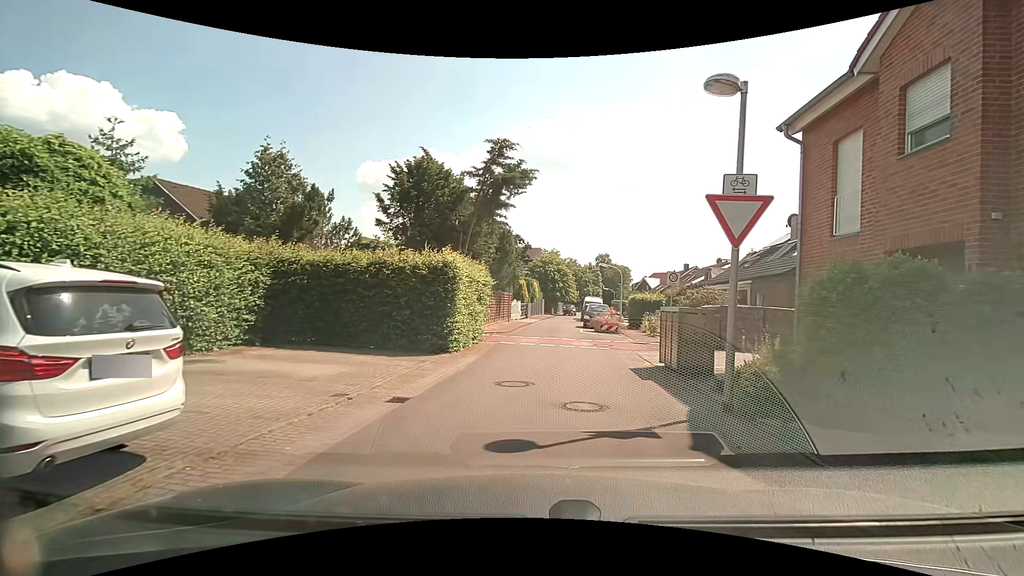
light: Day
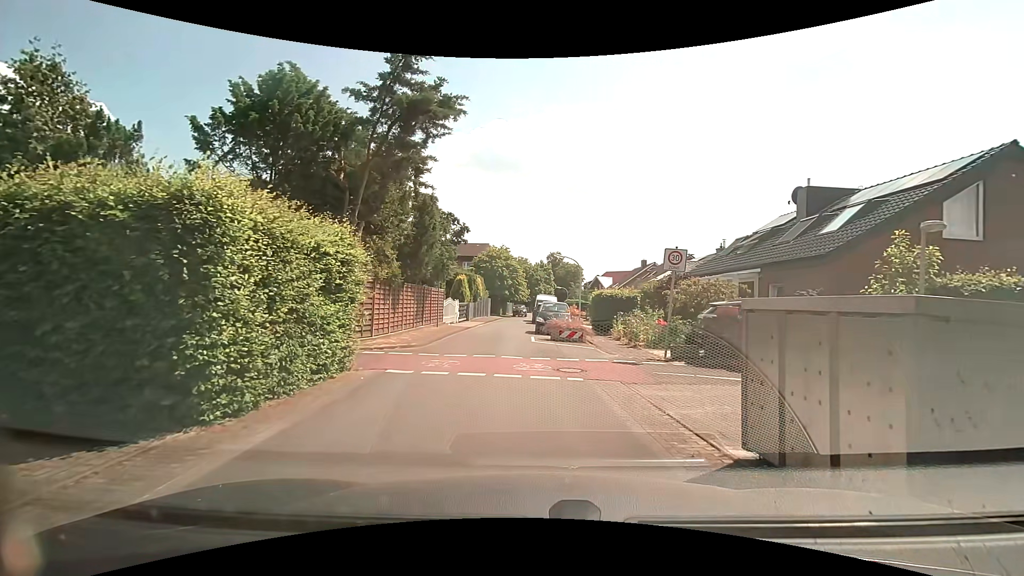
(+0.4, +8.0) m; +3°
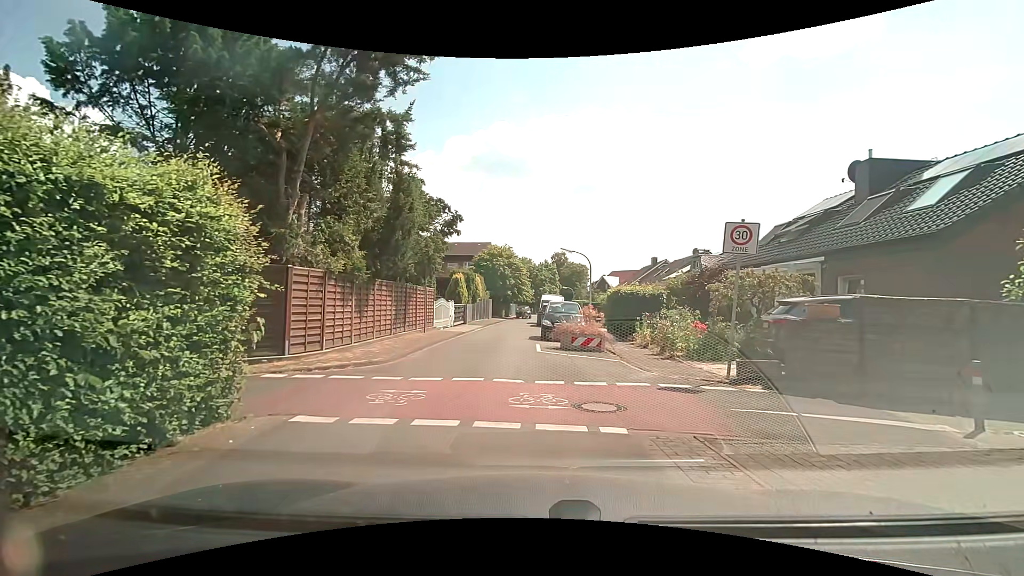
(+0.1, +3.9) m; +2°
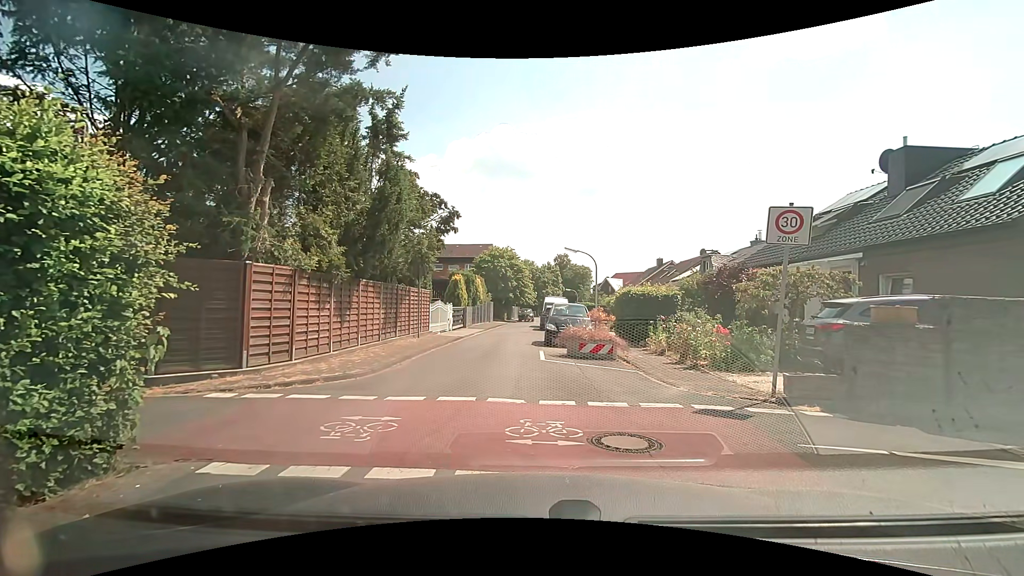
(0.0, +1.6) m; +1°
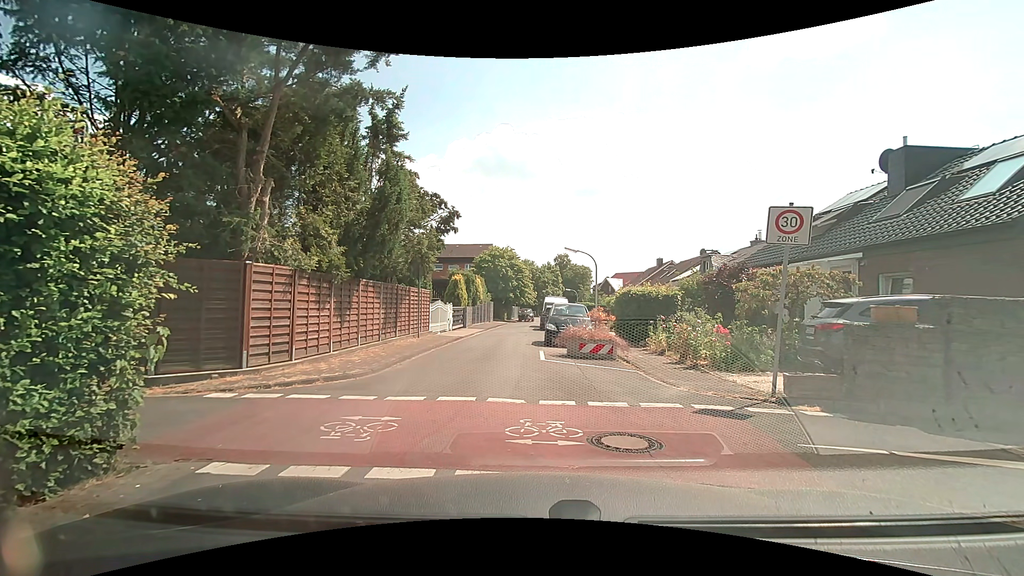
(0.0, +0.1) m; 0°
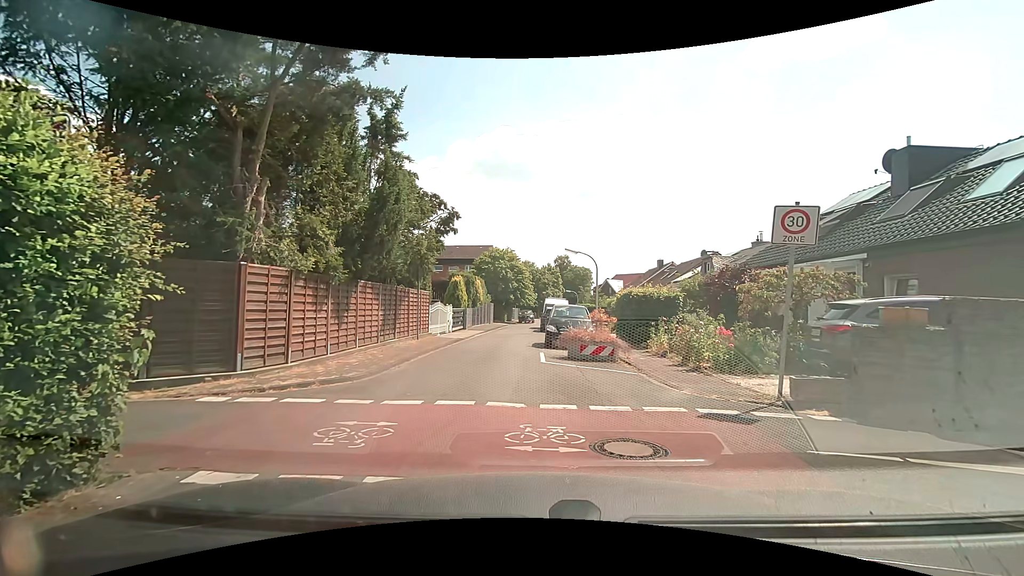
(0.0, +0.2) m; 0°
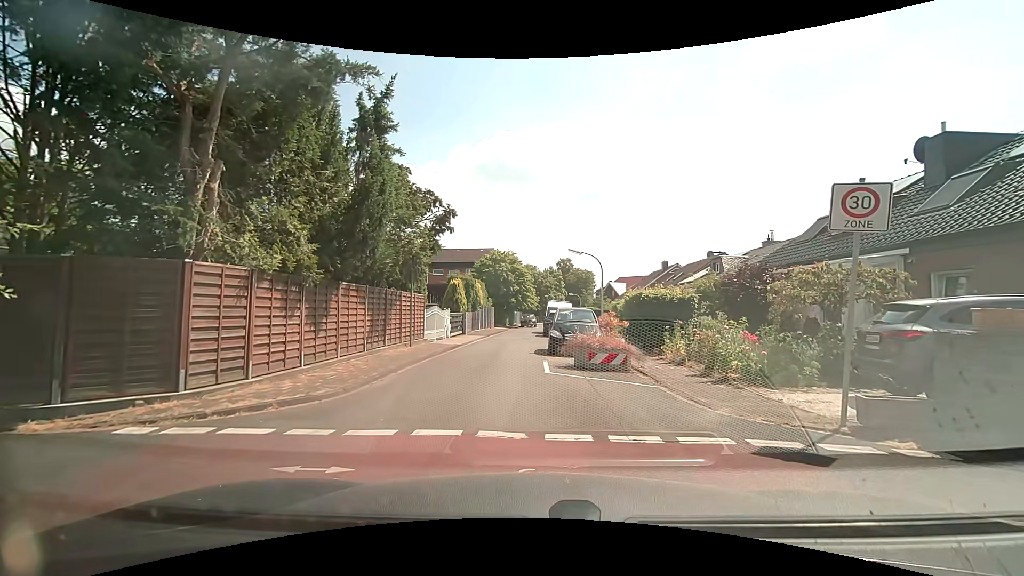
(0.0, +1.5) m; 0°
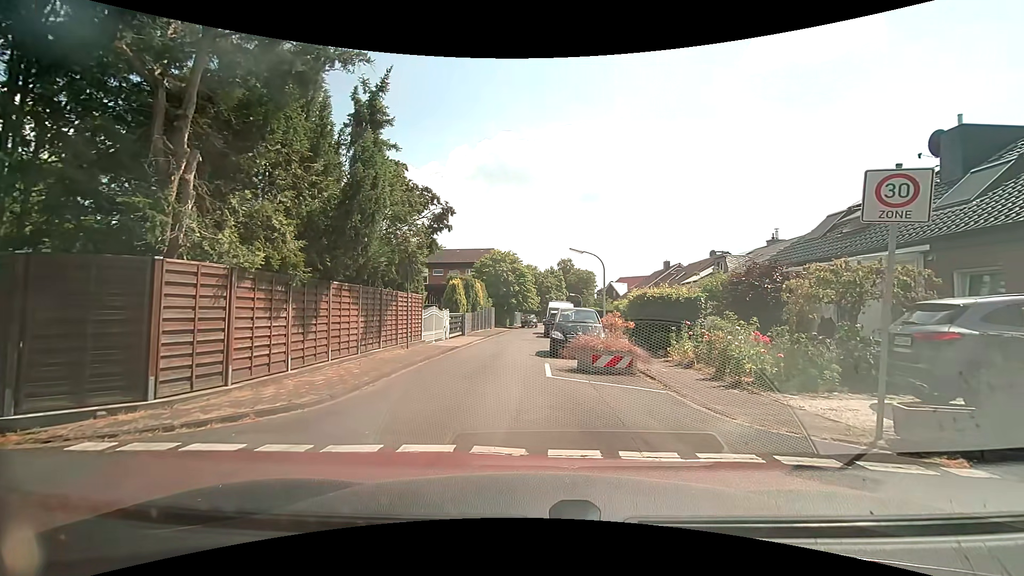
(0.0, +0.6) m; 0°
